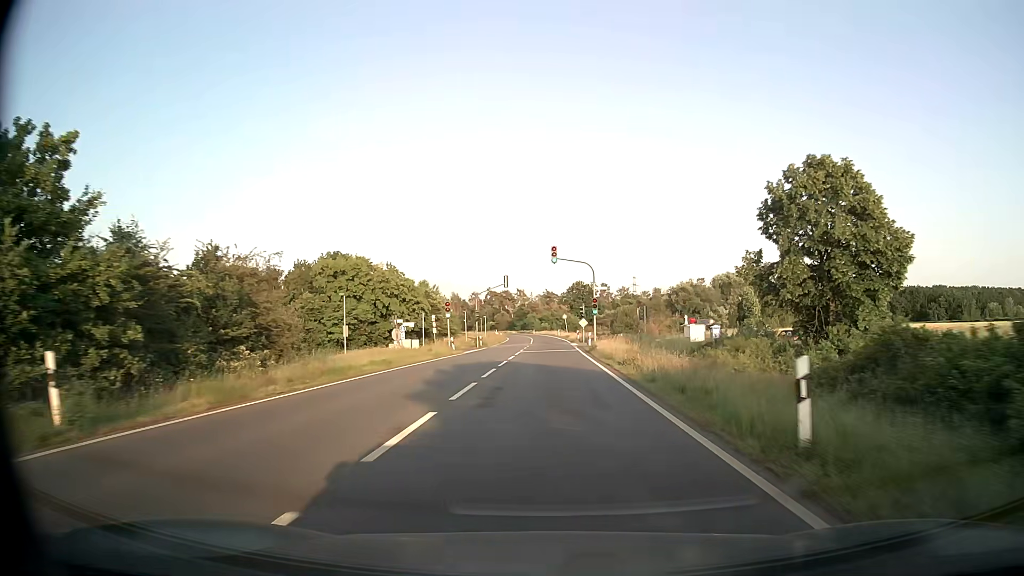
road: primary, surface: asphalt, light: Day
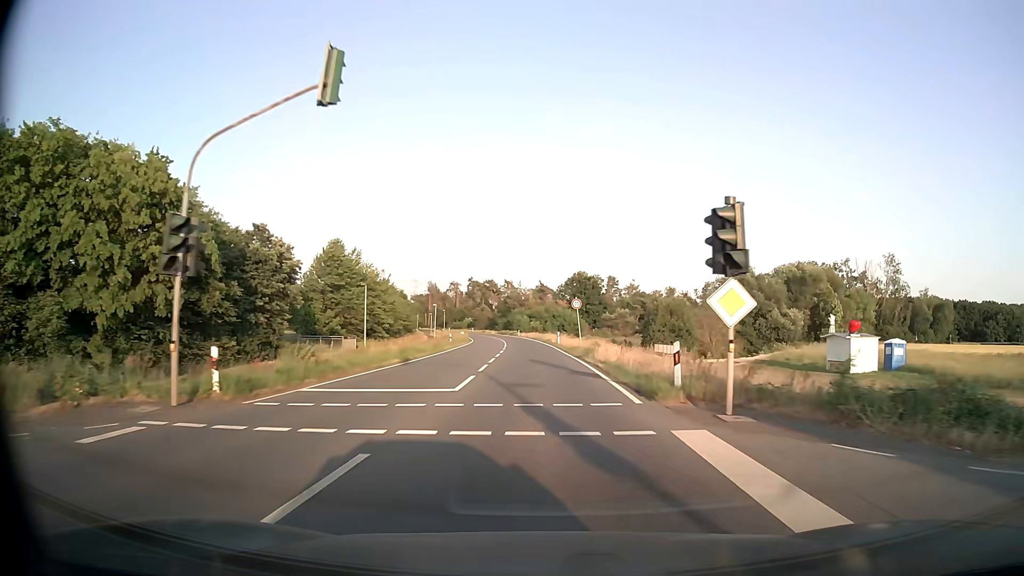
(+0.6, +51.3) m; +1°
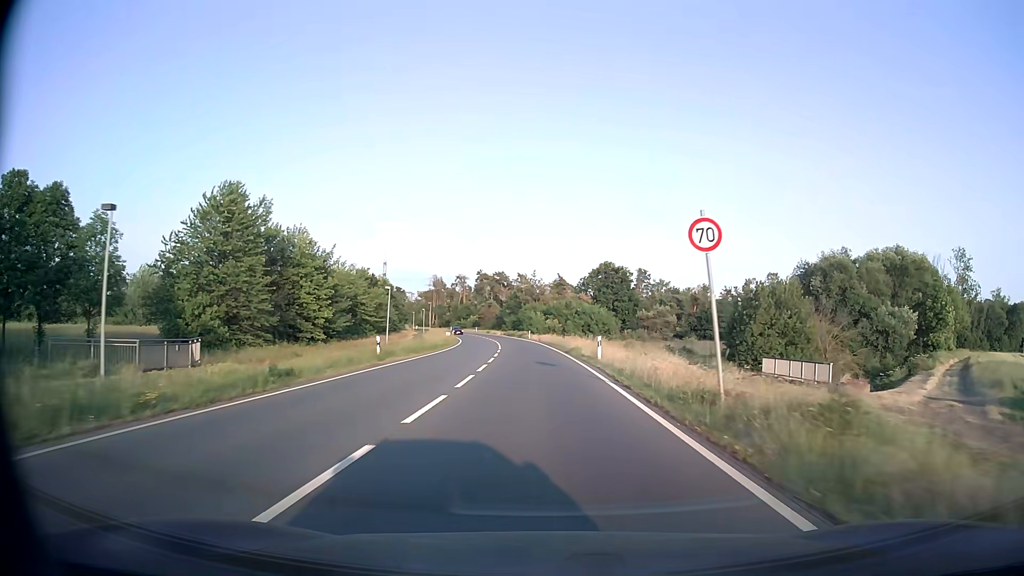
(-0.3, +30.6) m; -1°
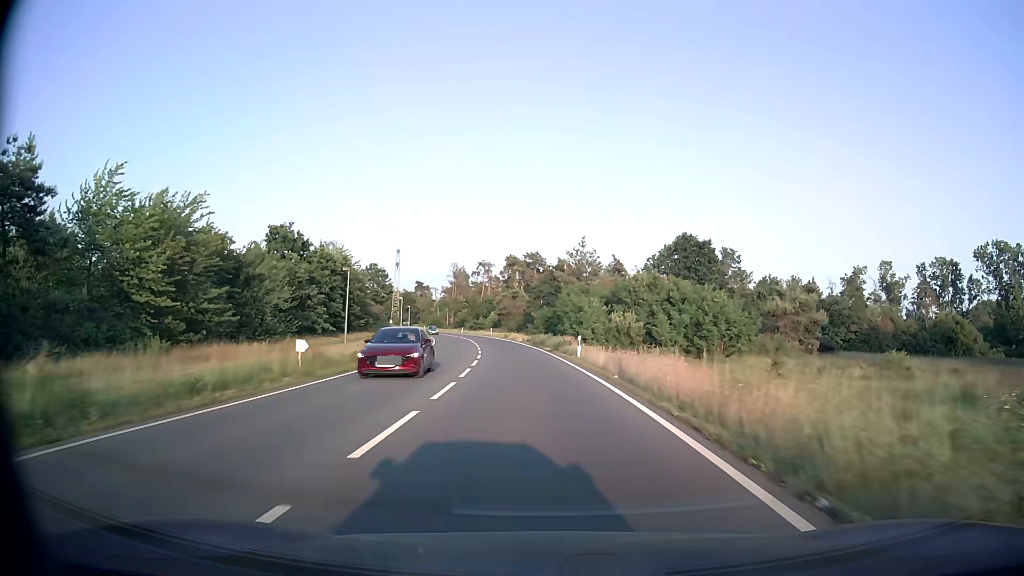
(-1.4, +51.4) m; -4°
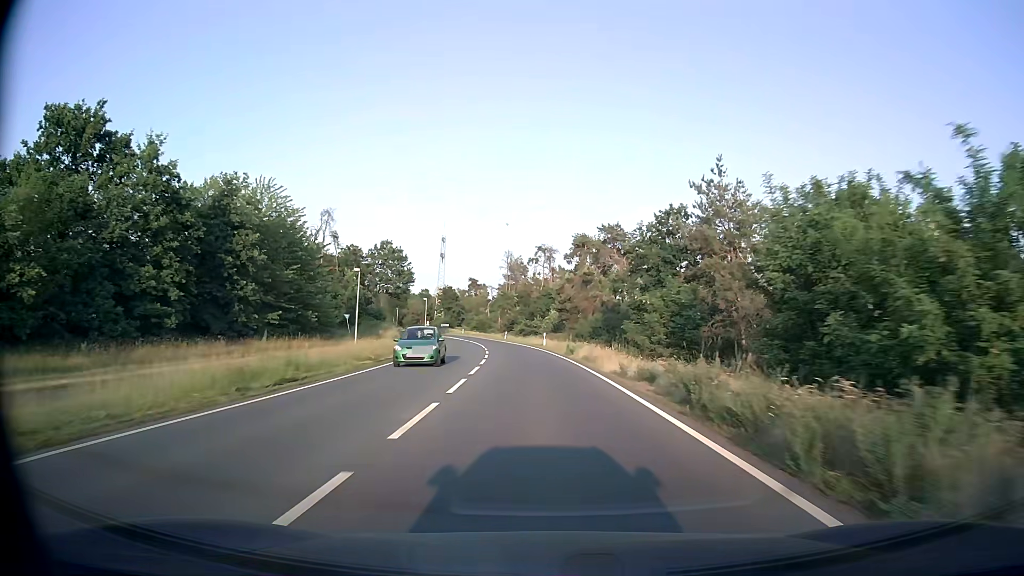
(-2.0, +41.4) m; -6°
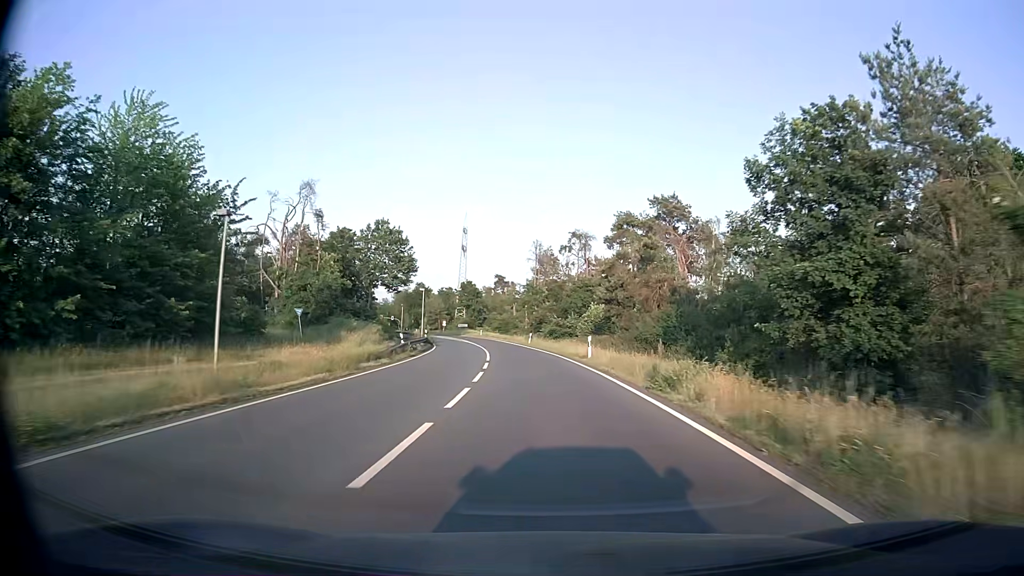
(-0.5, +20.8) m; -3°
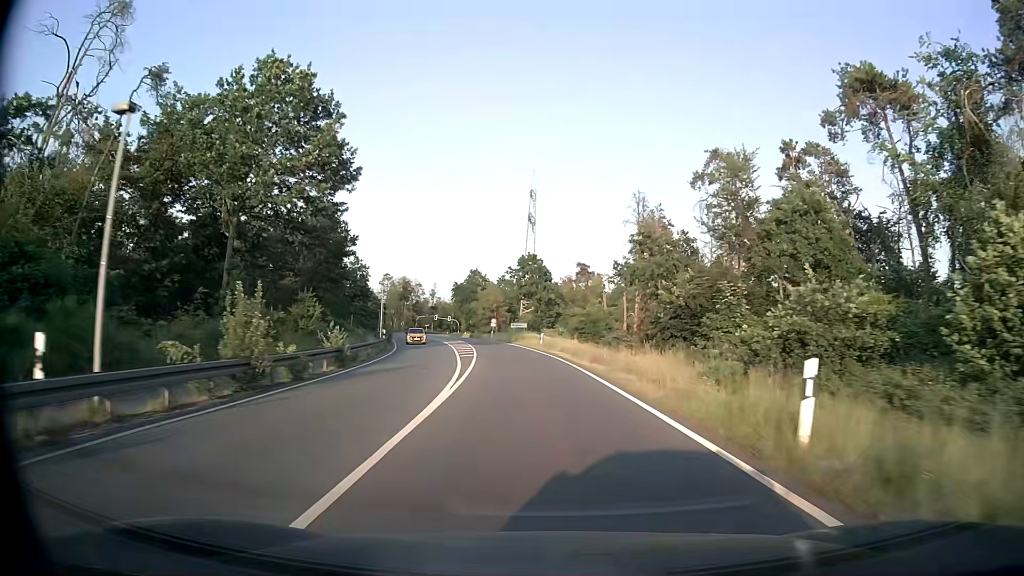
(-2.9, +52.2) m; -7°
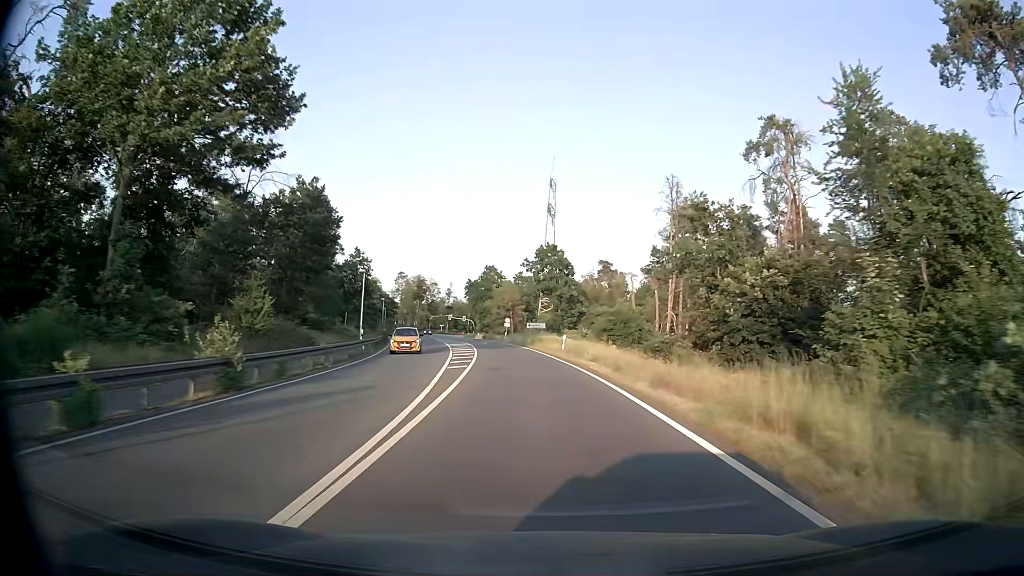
(-0.2, +10.5) m; -2°
(0, +10) (0, +20) (-1, +30) (-2, +40) (-3, +50) (-4, +60) (-6, +70) (-7, +80) (-9, +89) (-10, +99) m
